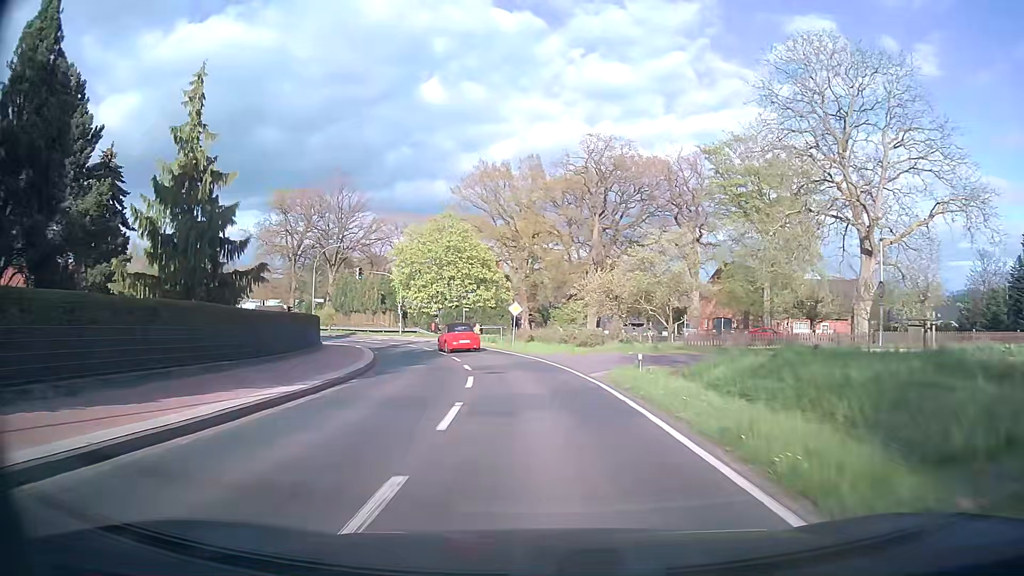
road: tertiary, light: Day
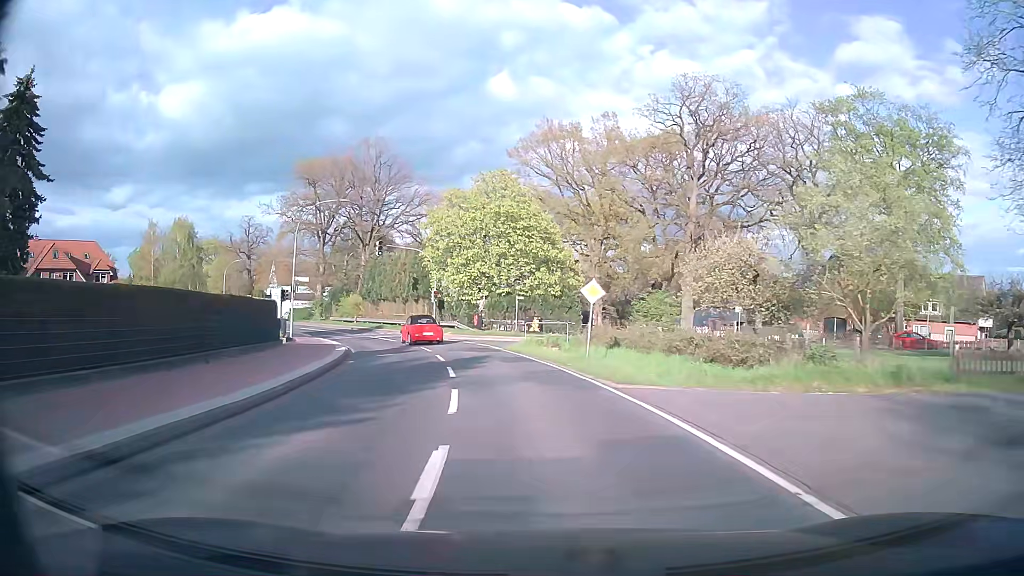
(-0.8, +16.9) m; -5°
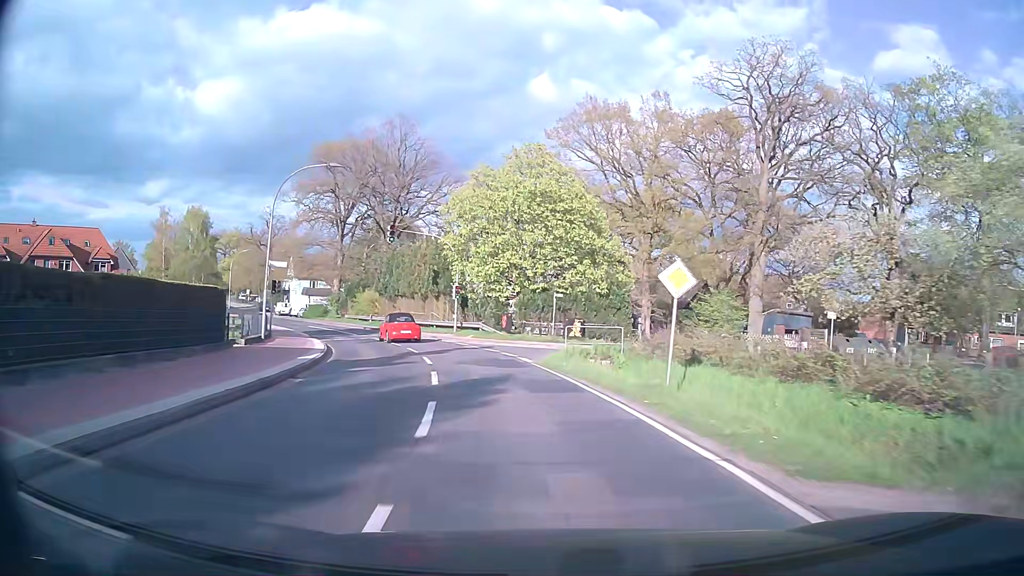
(-0.3, +8.4) m; -3°
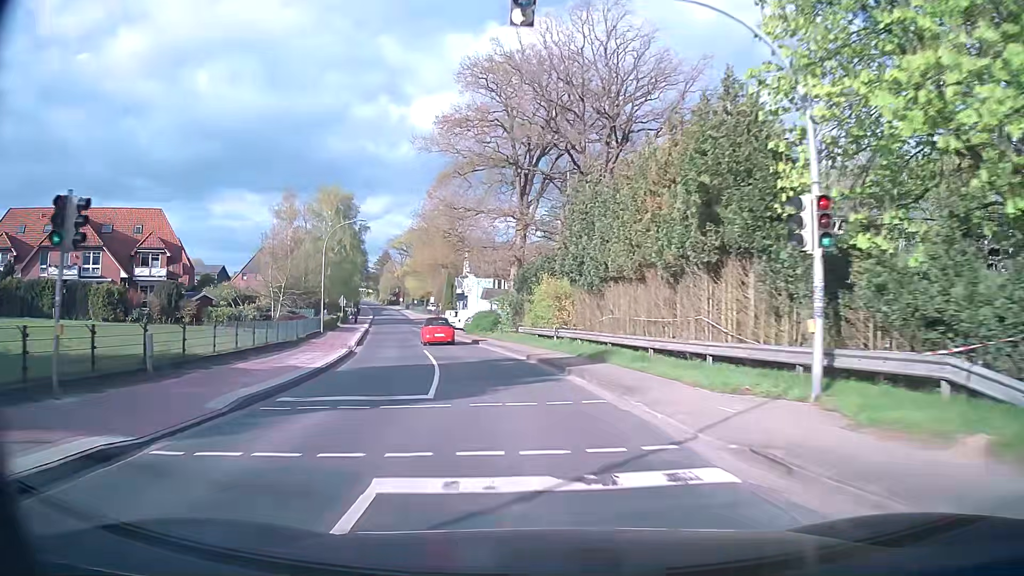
(-5.8, +33.3) m; -20°
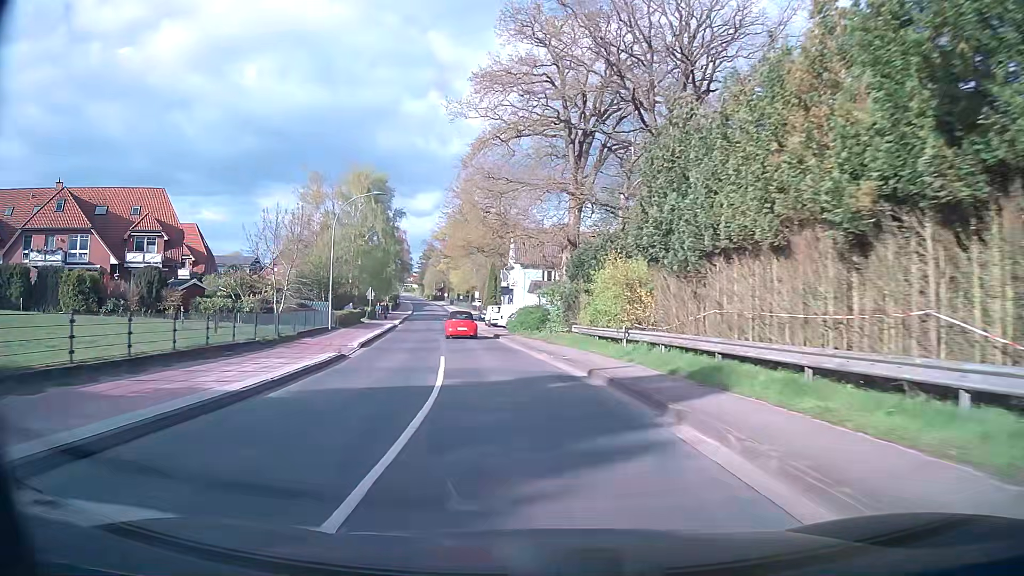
(-0.4, +8.7) m; -4°
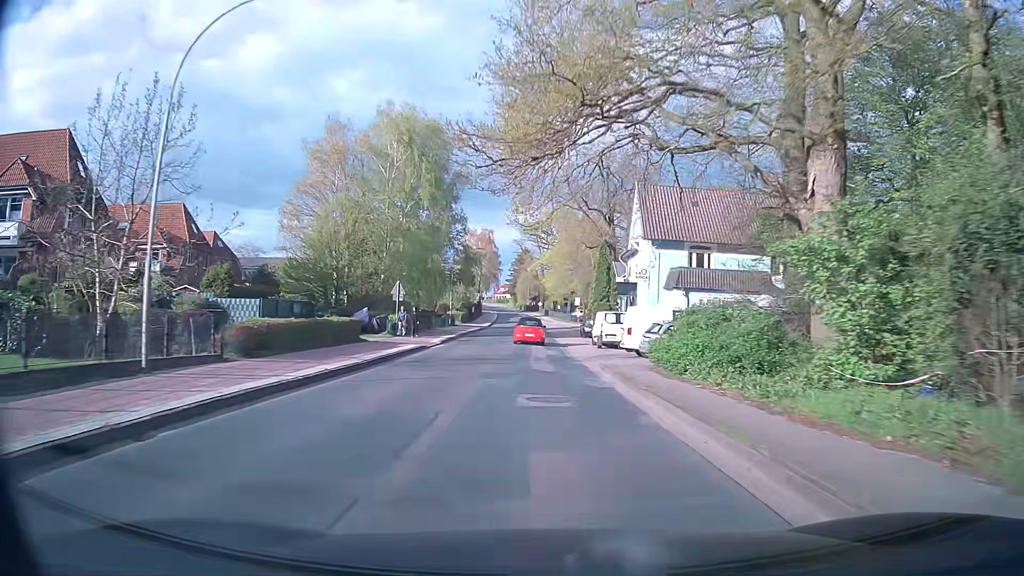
(-2.5, +26.5) m; -8°
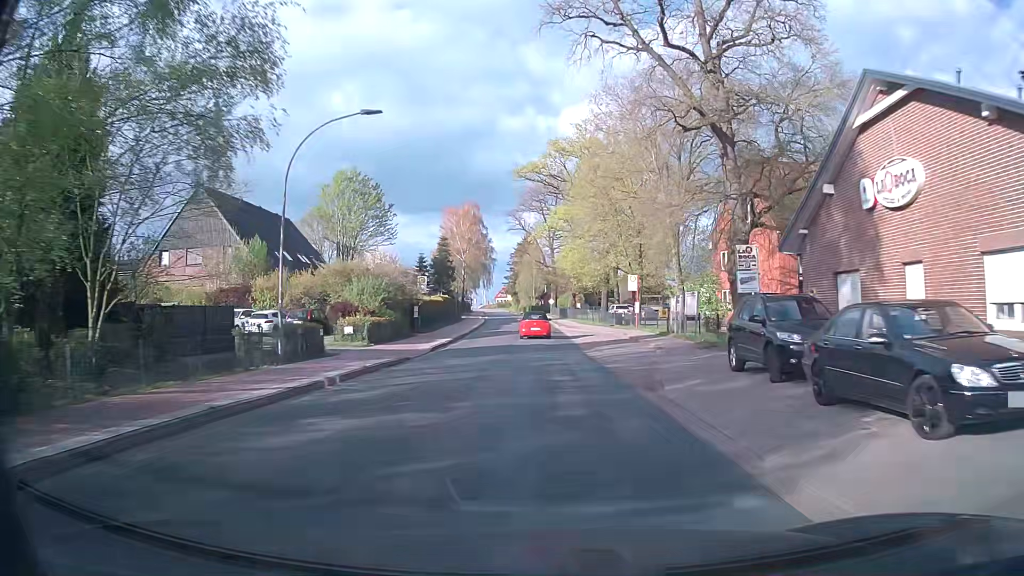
(-0.9, +44.9) m; -1°
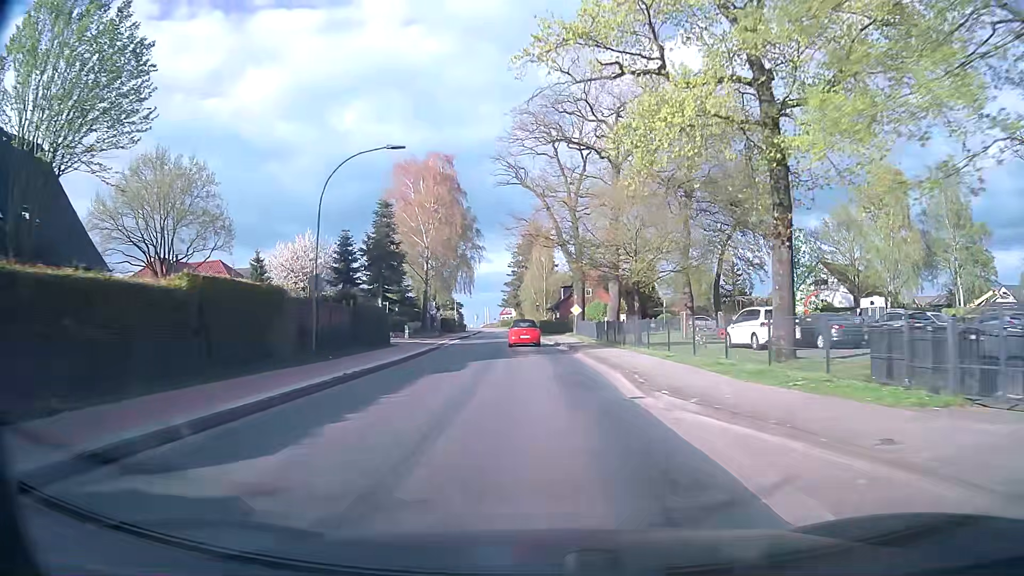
(-0.1, +44.1) m; -1°
(0, +10) (0, +20) (-1, +30) (-1, +40) (-2, +50) (-3, +60) (-3, +70) (-4, +80) (-5, +90) (-5, +100) m
